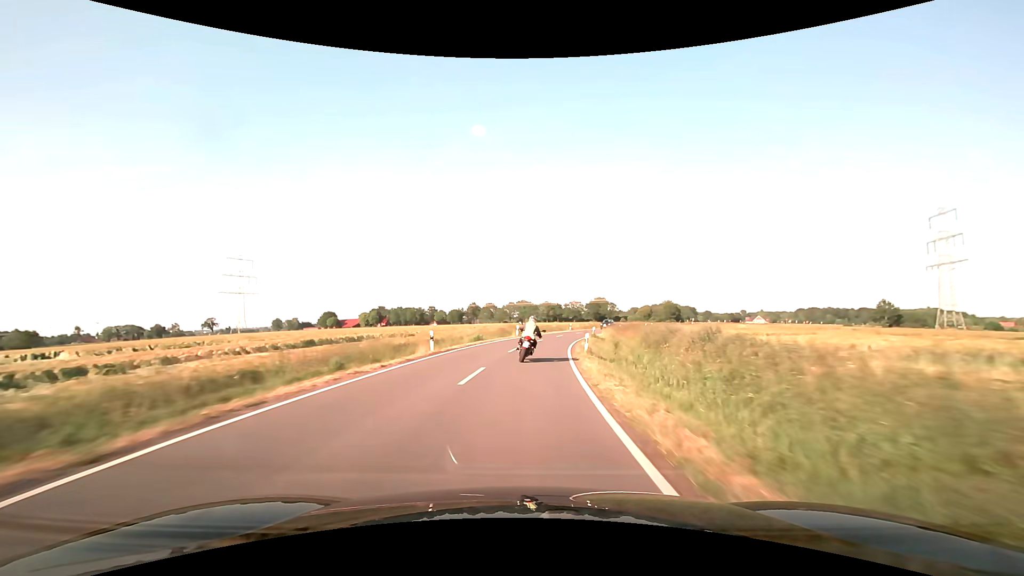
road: secondary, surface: asphalt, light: Day
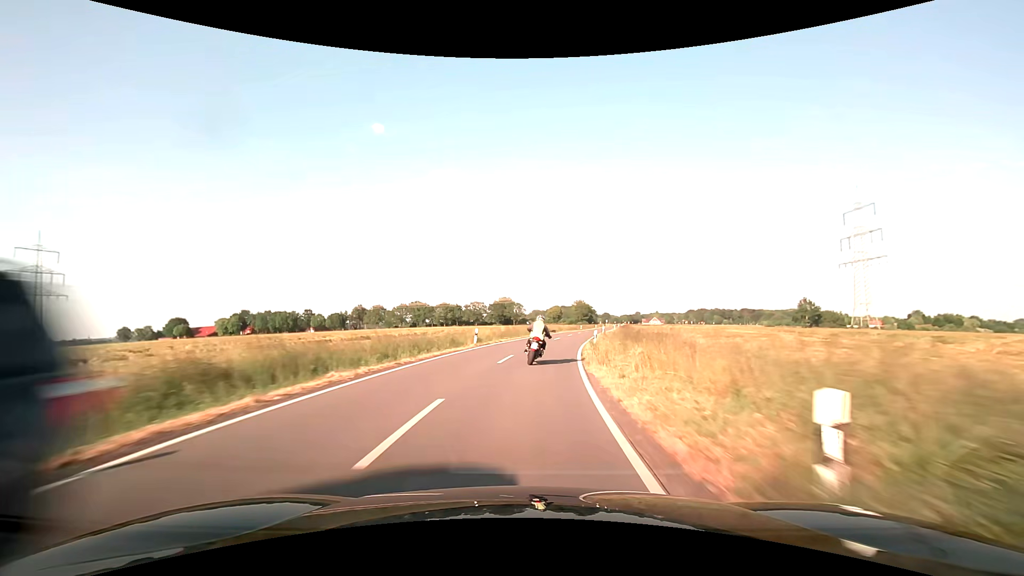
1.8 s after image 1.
(+3.5, +41.5) m; +11°
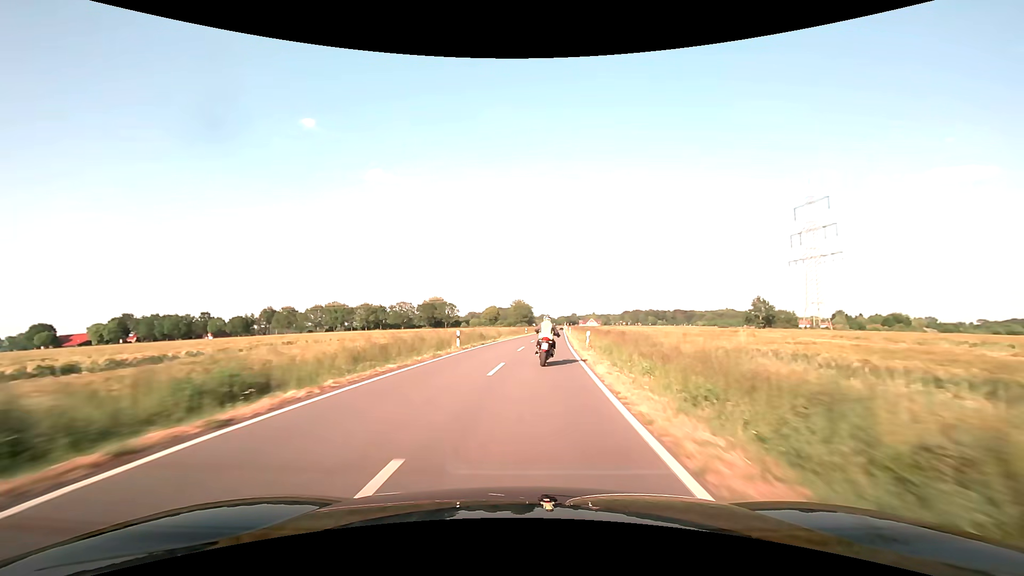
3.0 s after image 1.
(+1.7, +27.4) m; +7°
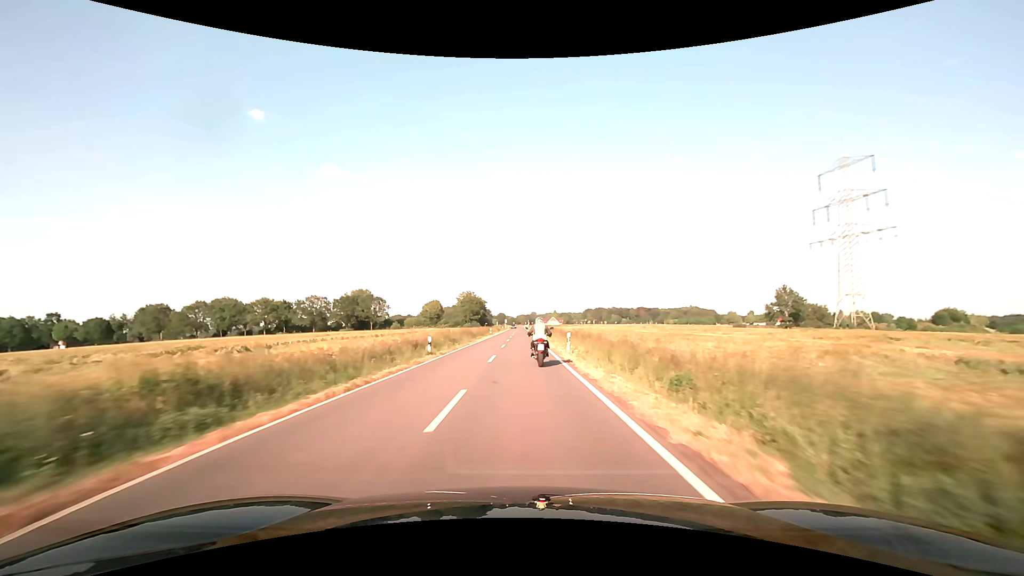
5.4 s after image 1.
(+3.4, +54.5) m; +5°
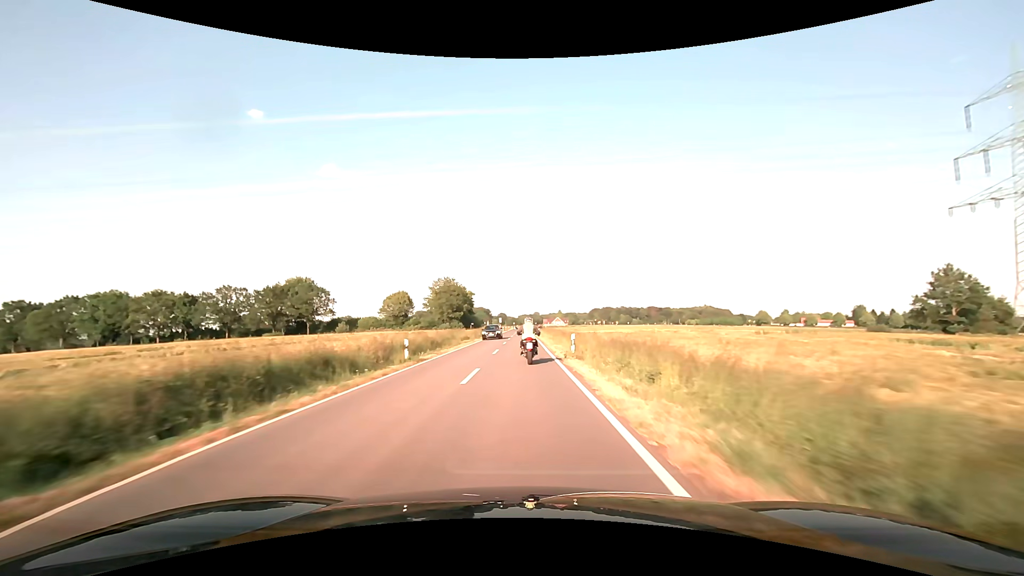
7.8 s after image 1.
(+0.1, +55.1) m; 0°
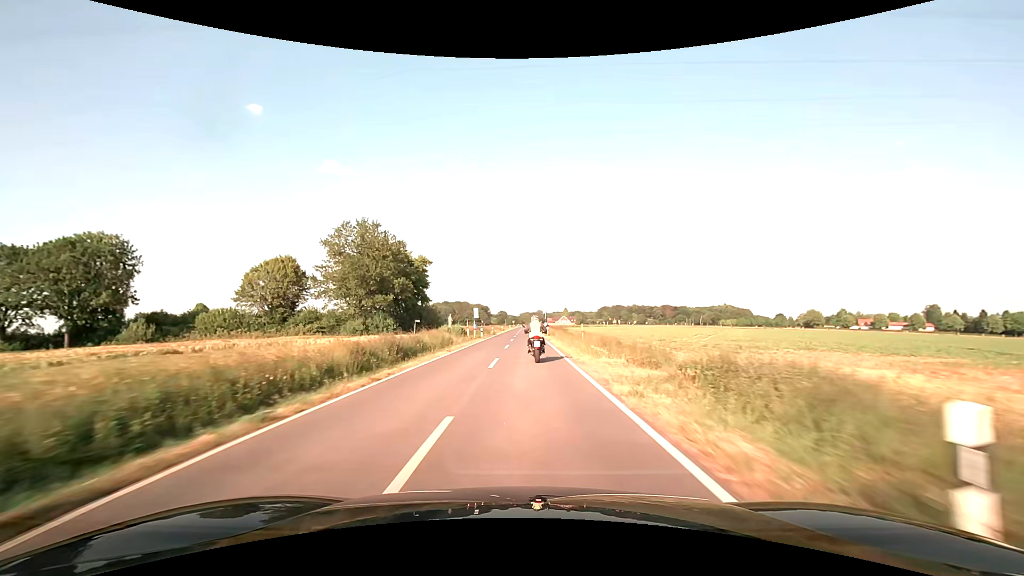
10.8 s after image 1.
(-0.4, +67.9) m; 0°
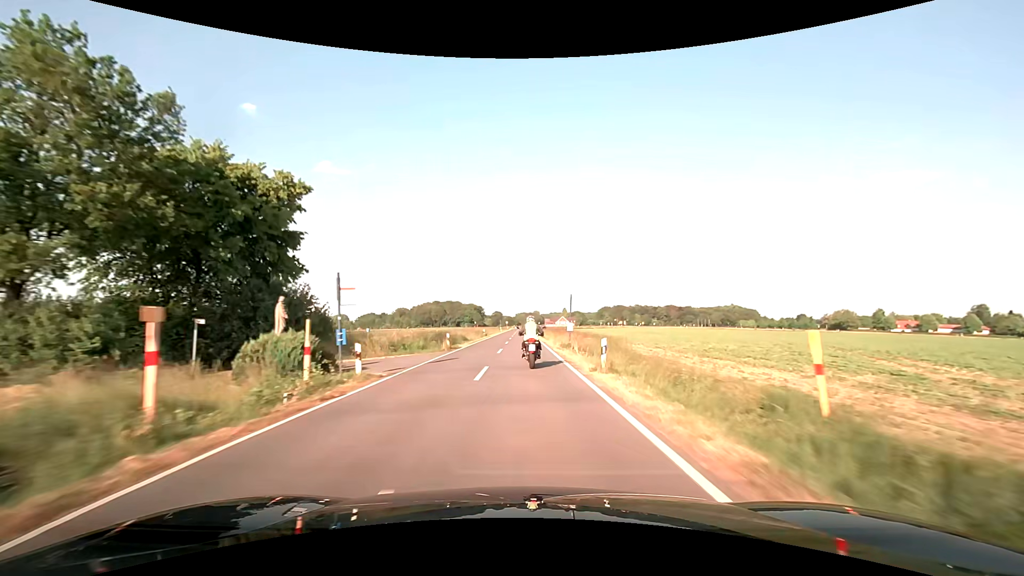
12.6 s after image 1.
(+0.2, +38.9) m; +1°
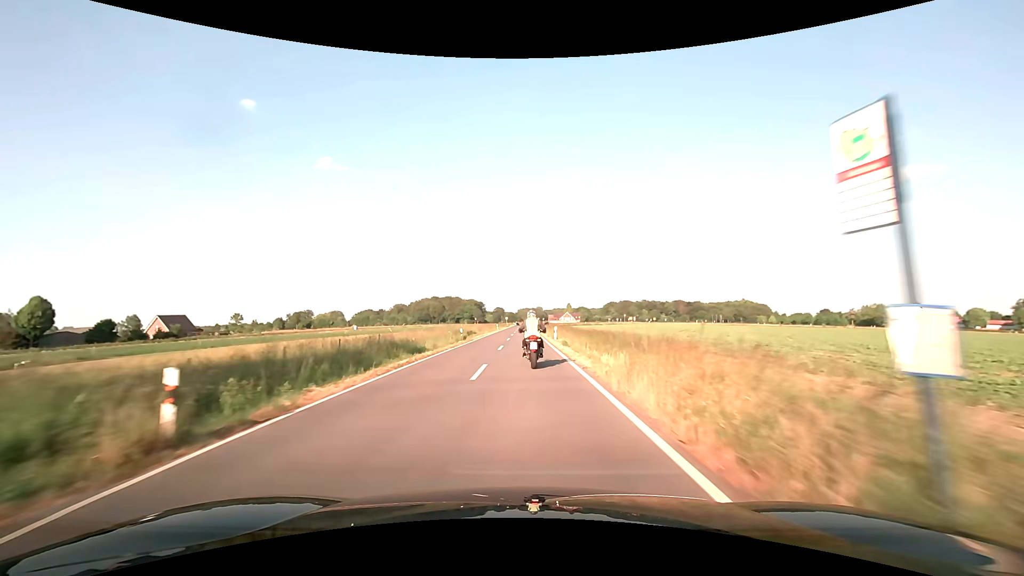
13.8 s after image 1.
(0.0, +24.5) m; 0°
(0, +10) (0, +20) (0, +30) (0, +40) (0, +50) (0, +60) (0, +70) (0, +80) (0, +90) (0, +100) m
